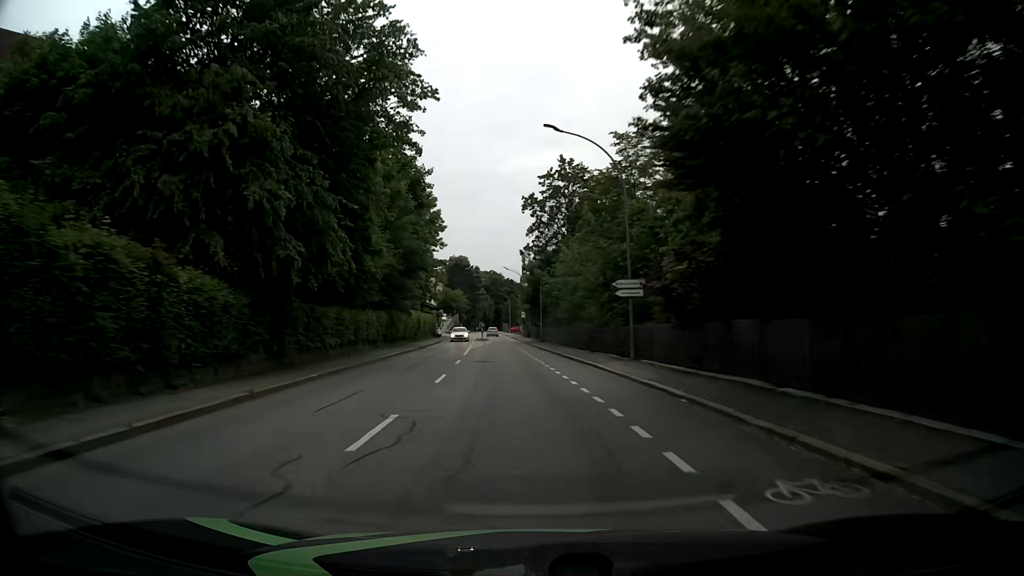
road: tertiary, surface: asphalt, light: Day
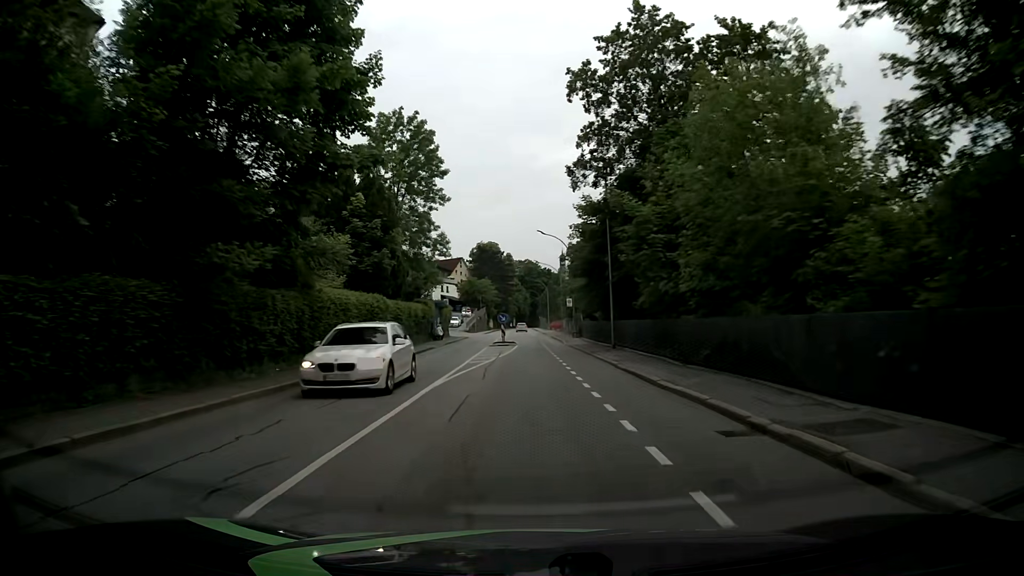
(-1.2, +29.5) m; -3°
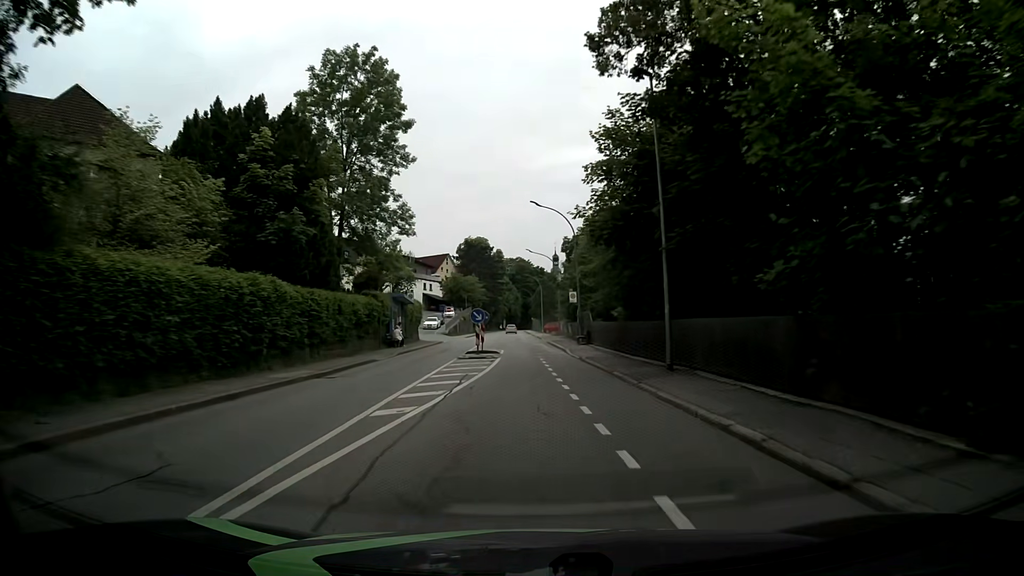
(-0.1, +14.1) m; 0°
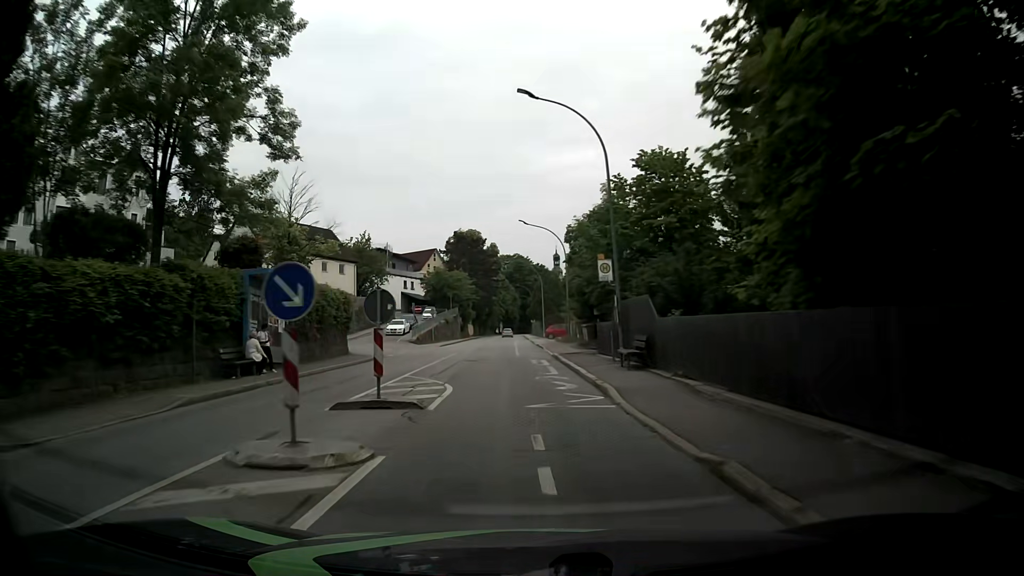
(+0.4, +20.9) m; 0°
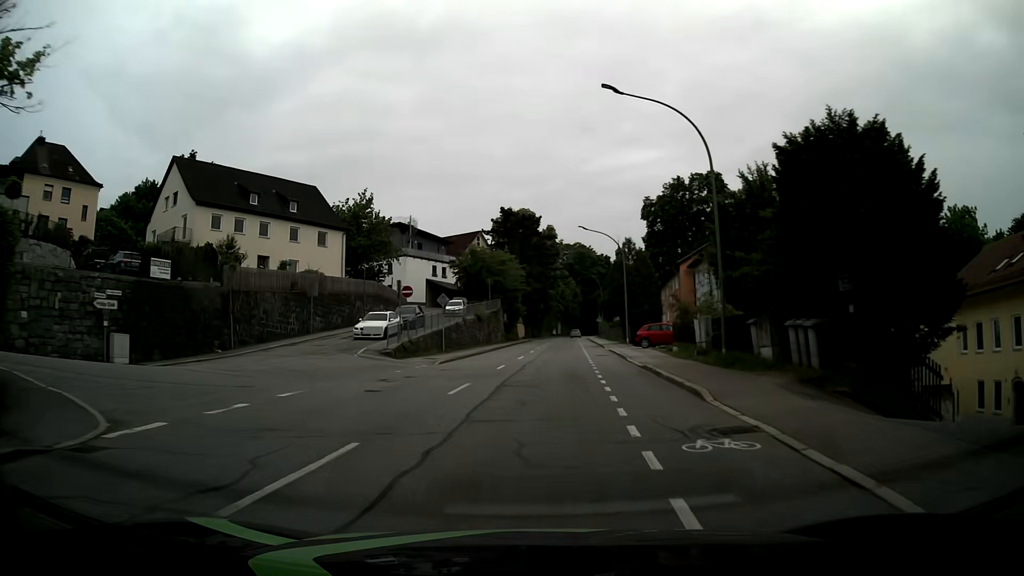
(-1.4, +28.2) m; -6°
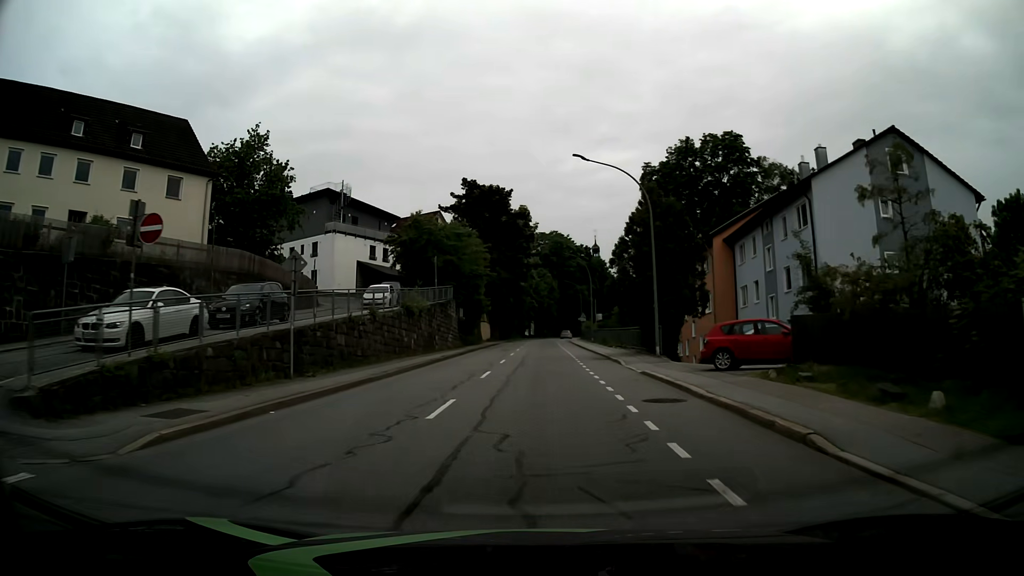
(+0.7, +21.5) m; +3°
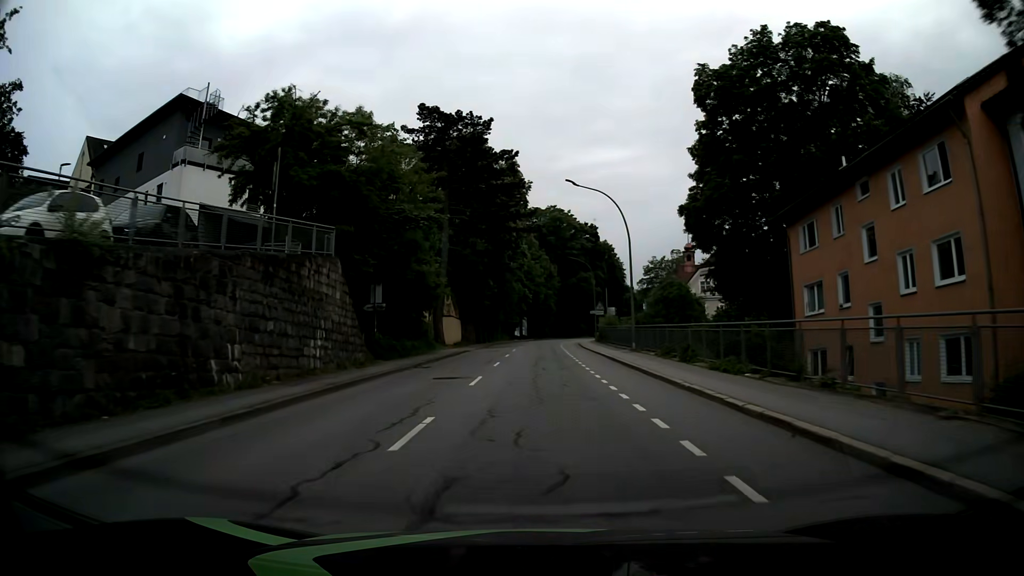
(+0.3, +30.2) m; 0°
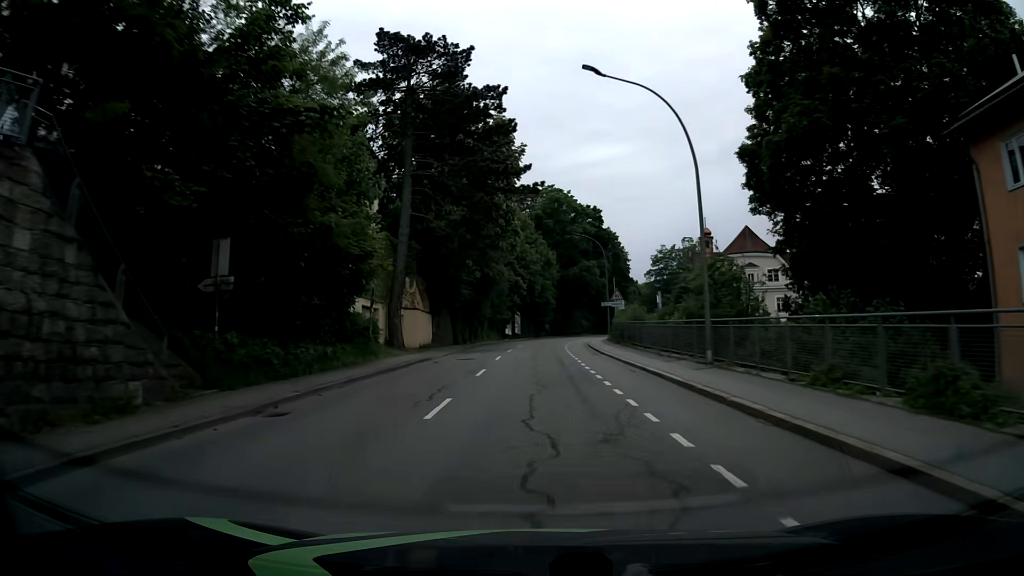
(0.0, +15.6) m; +1°
(0, +10) (0, +20) (0, +30) (0, +40) (+1, +50) (+2, +60) (+3, +70) (+4, +80) (+6, +90) (+9, +99) m
